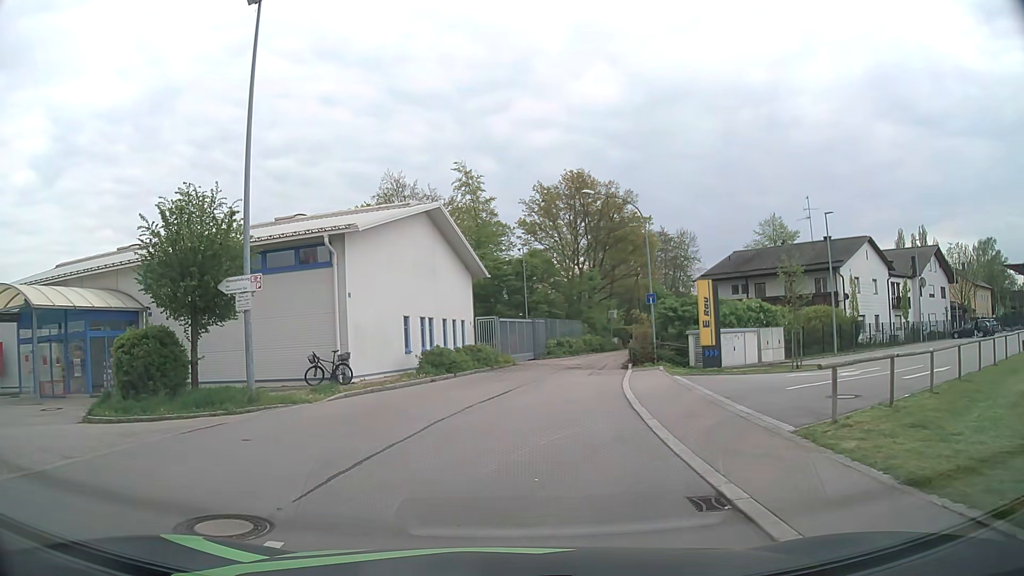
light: Day
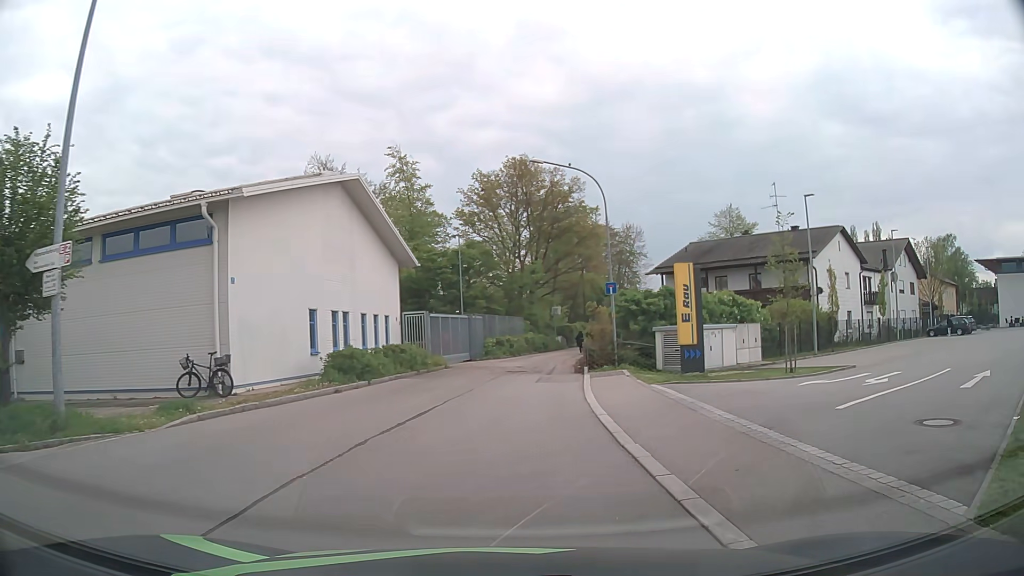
(+0.1, +4.9) m; +4°
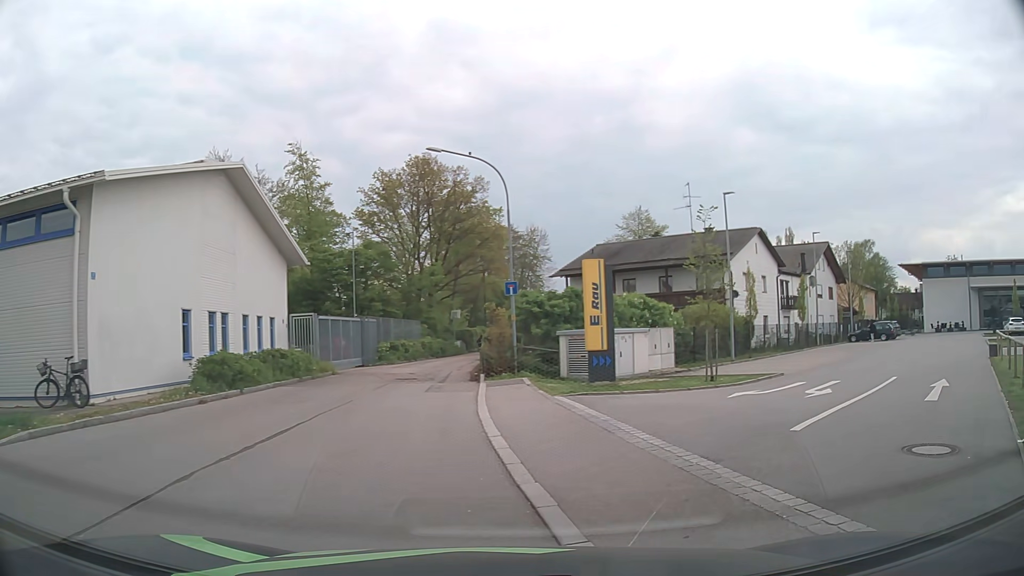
(+0.1, +2.1) m; +7°
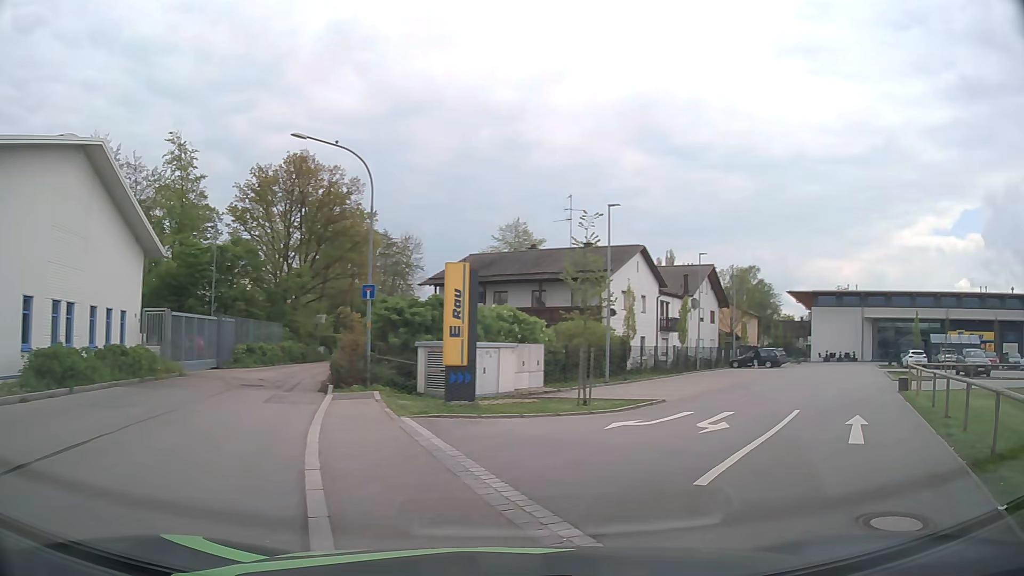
(+0.1, +2.0) m; +9°
